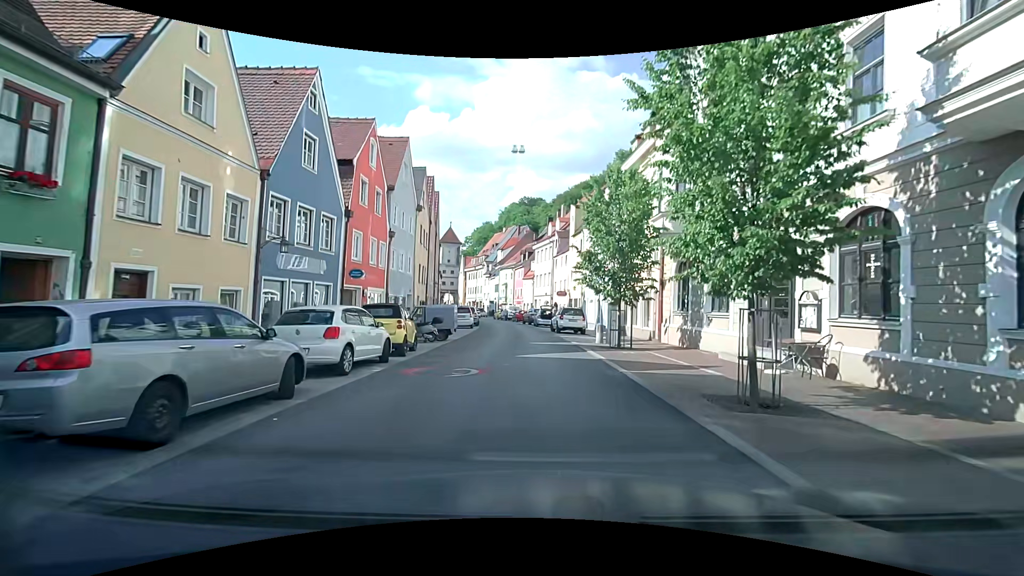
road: residential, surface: asphalt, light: Day
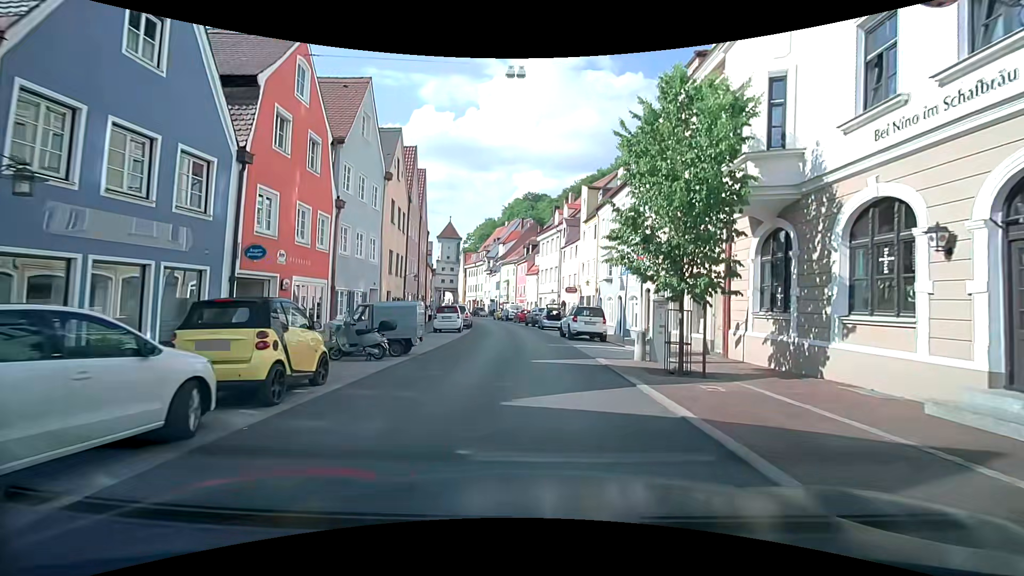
(0.0, +7.6) m; -1°
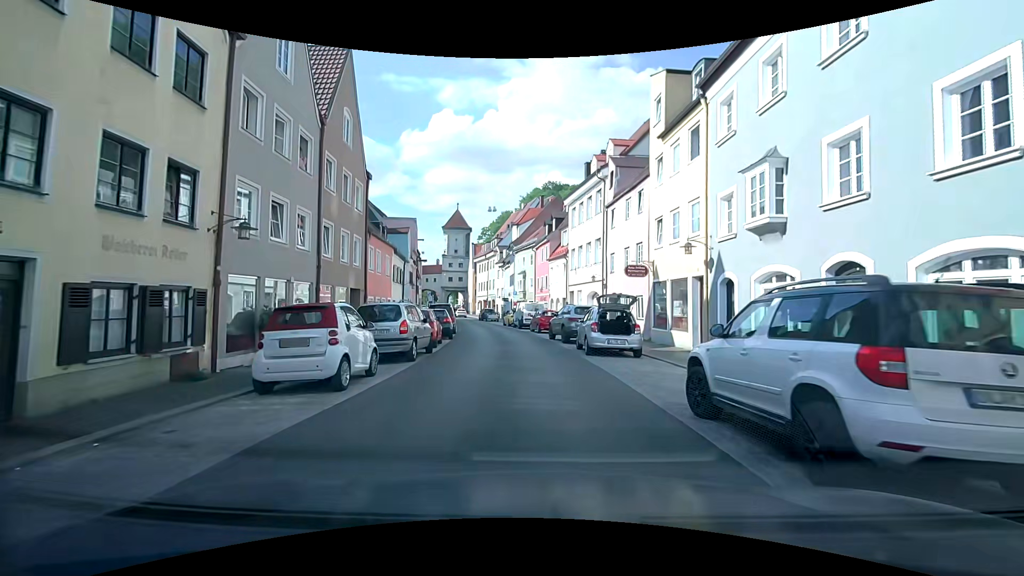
(-0.2, +19.8) m; -2°
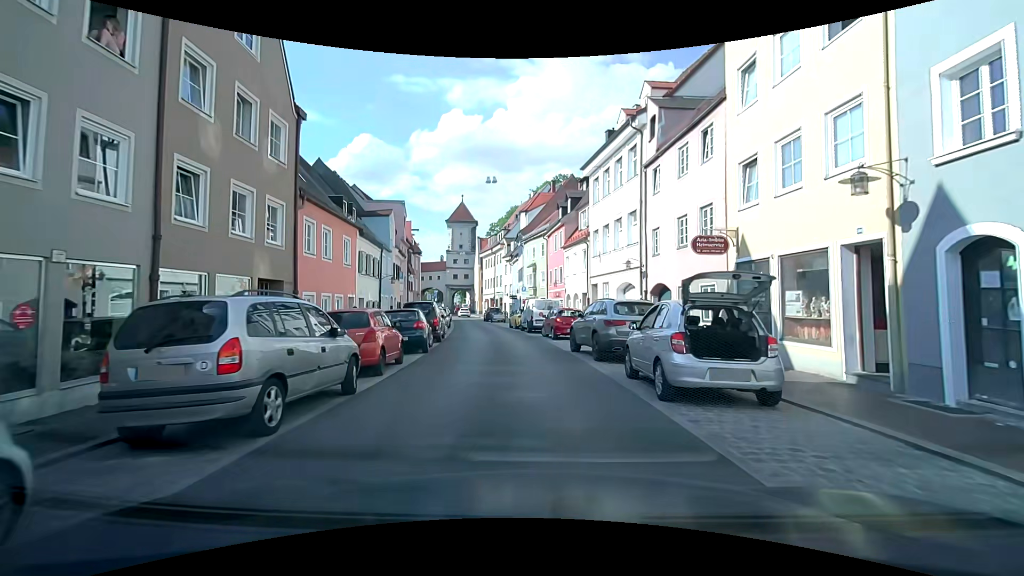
(-0.1, +7.9) m; -2°
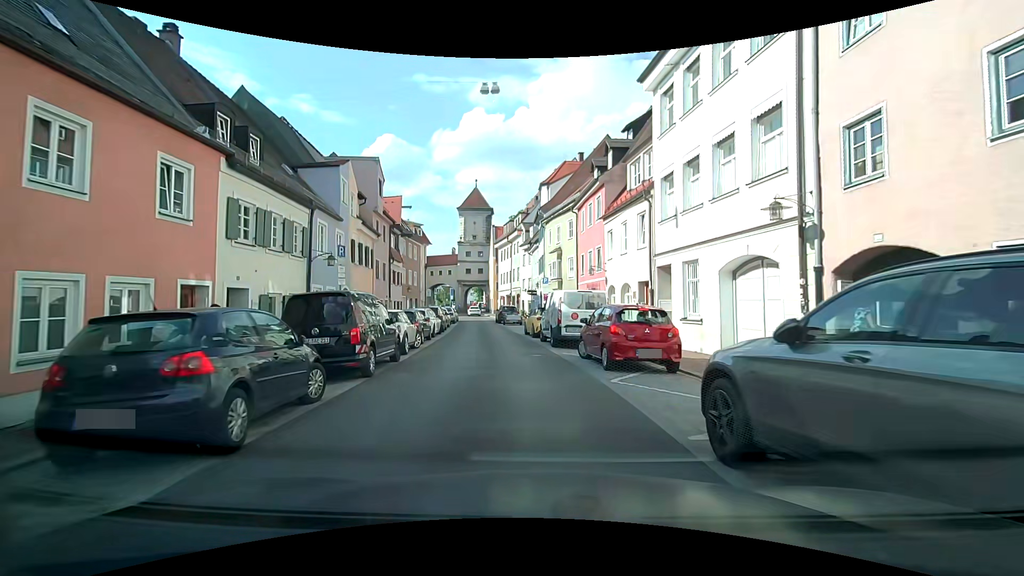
(-0.2, +11.5) m; -2°
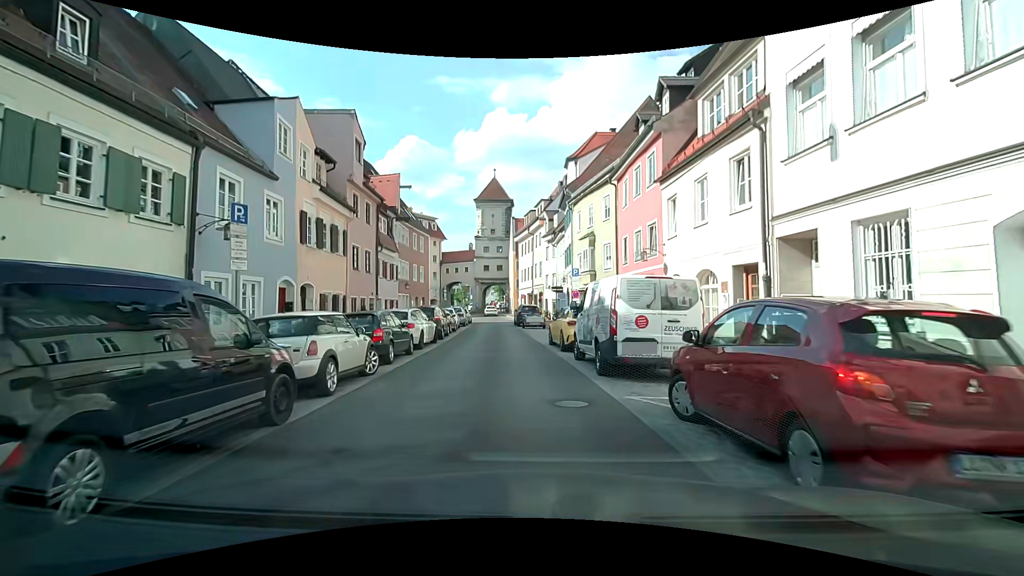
(-0.2, +7.3) m; -3°
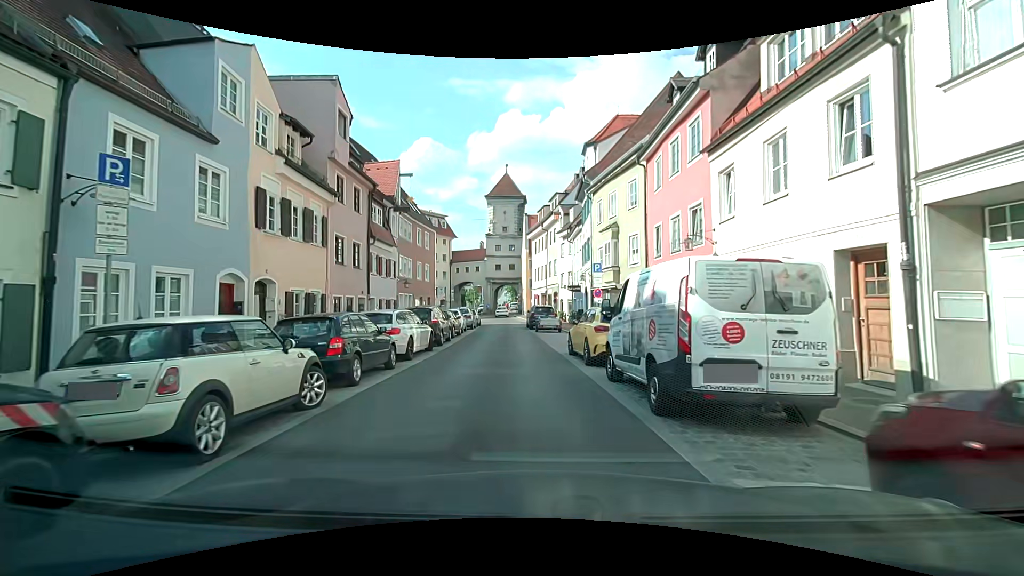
(0.0, +3.5) m; -2°
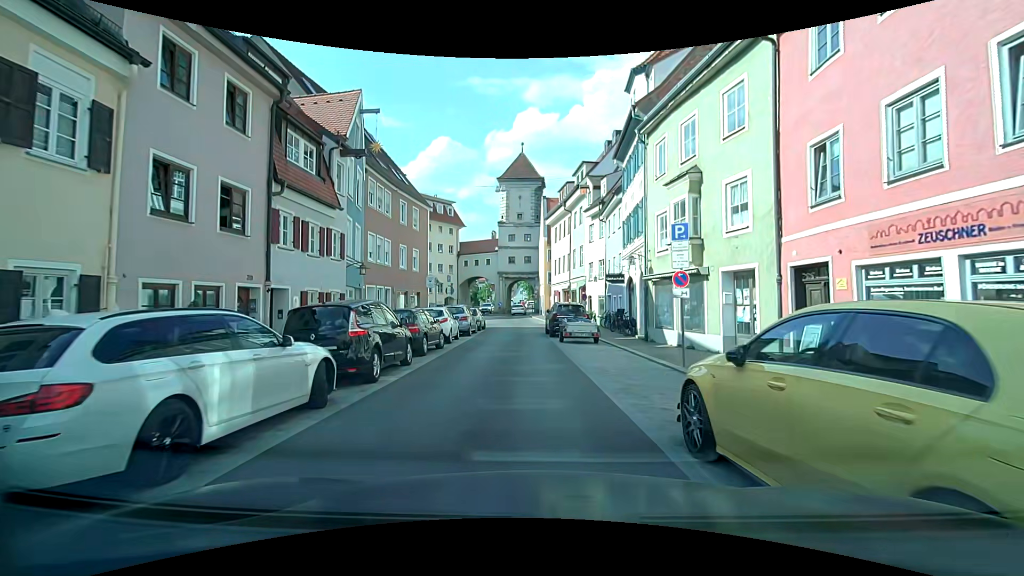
(-0.1, +10.0) m; -2°
